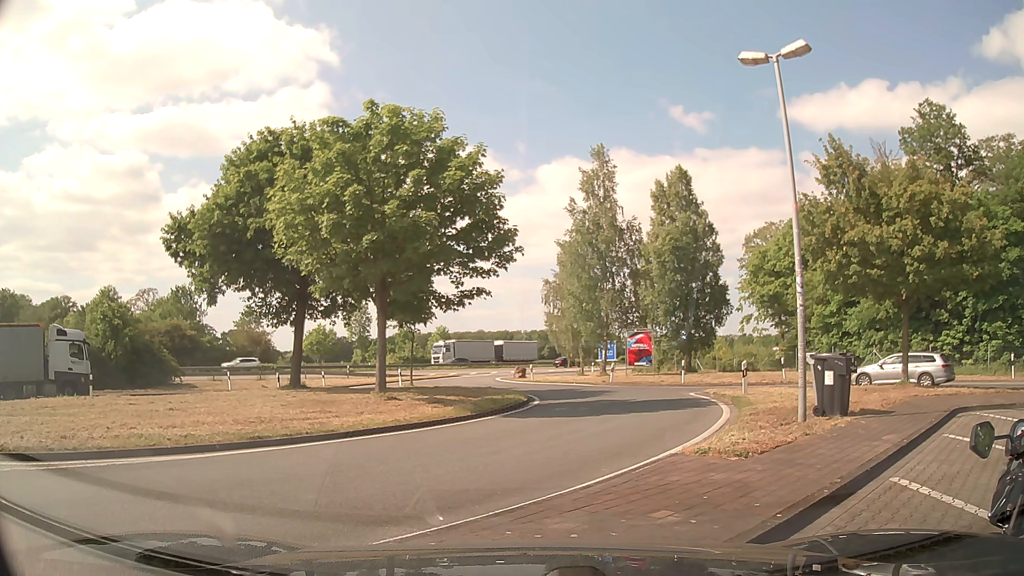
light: Day
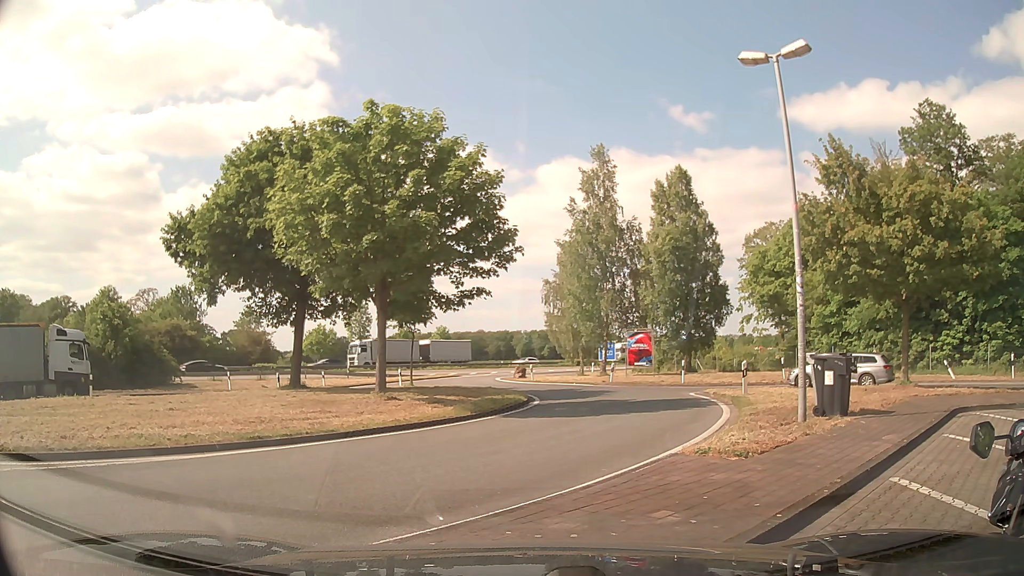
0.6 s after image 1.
(0.0, 0.0) m; 0°
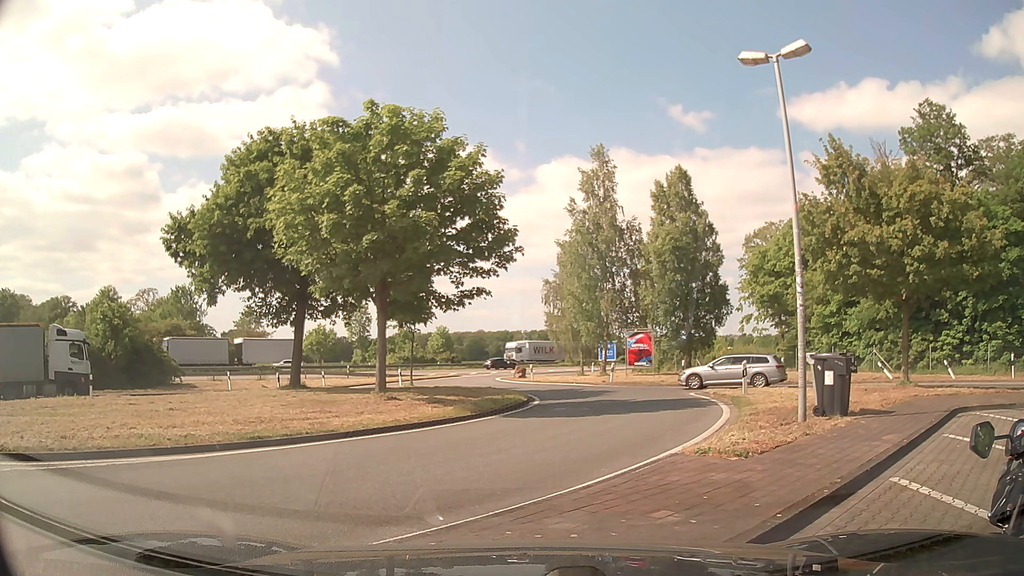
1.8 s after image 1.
(0.0, 0.0) m; 0°
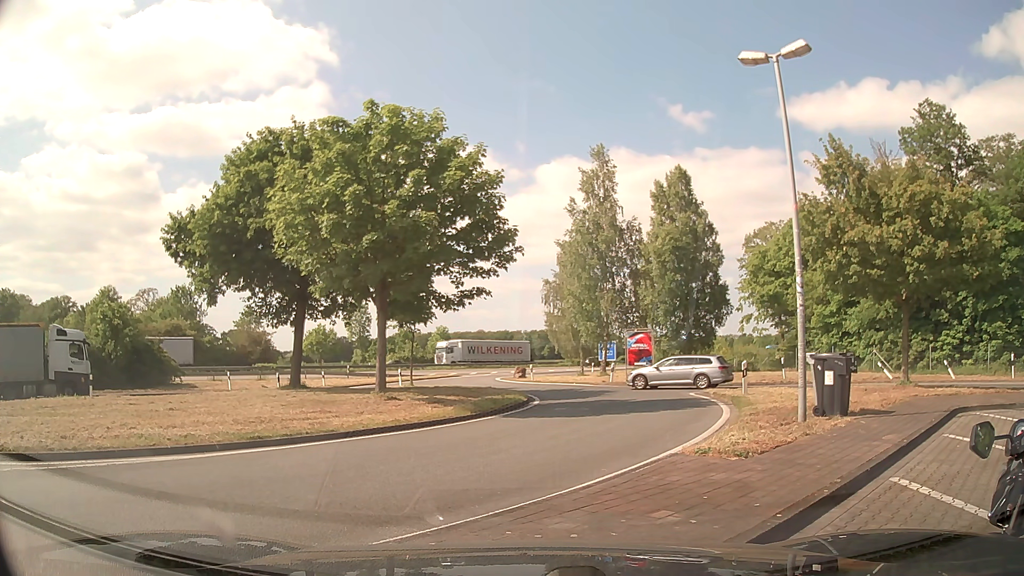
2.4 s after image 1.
(0.0, 0.0) m; 0°
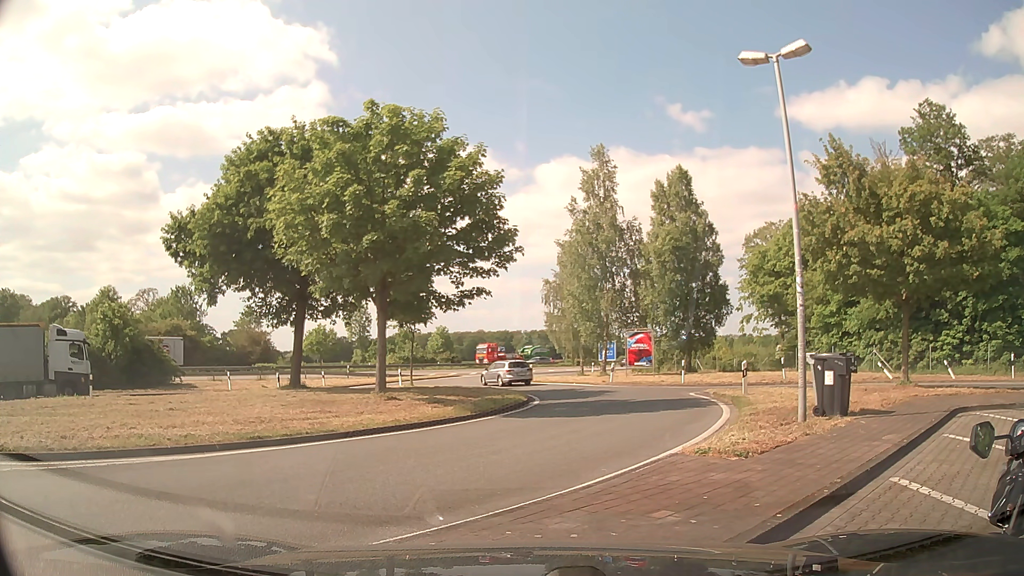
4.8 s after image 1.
(0.0, 0.0) m; 0°
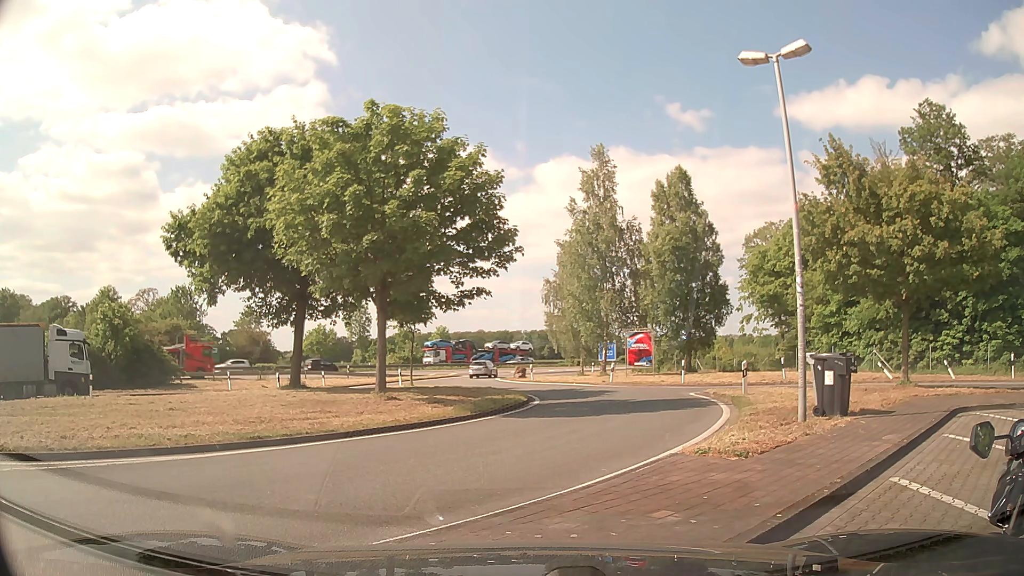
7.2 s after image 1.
(0.0, 0.0) m; 0°
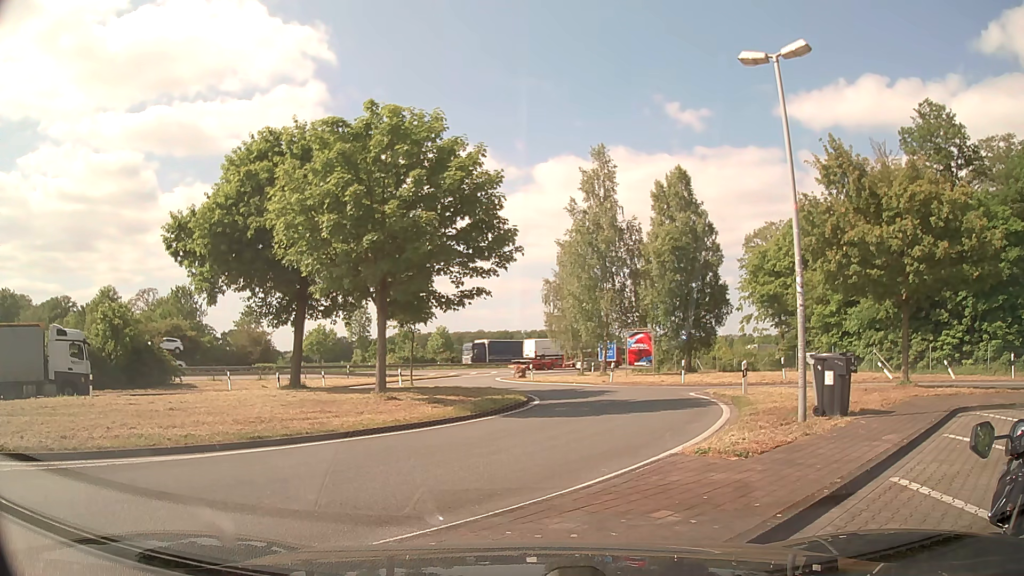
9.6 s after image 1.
(0.0, 0.0) m; 0°
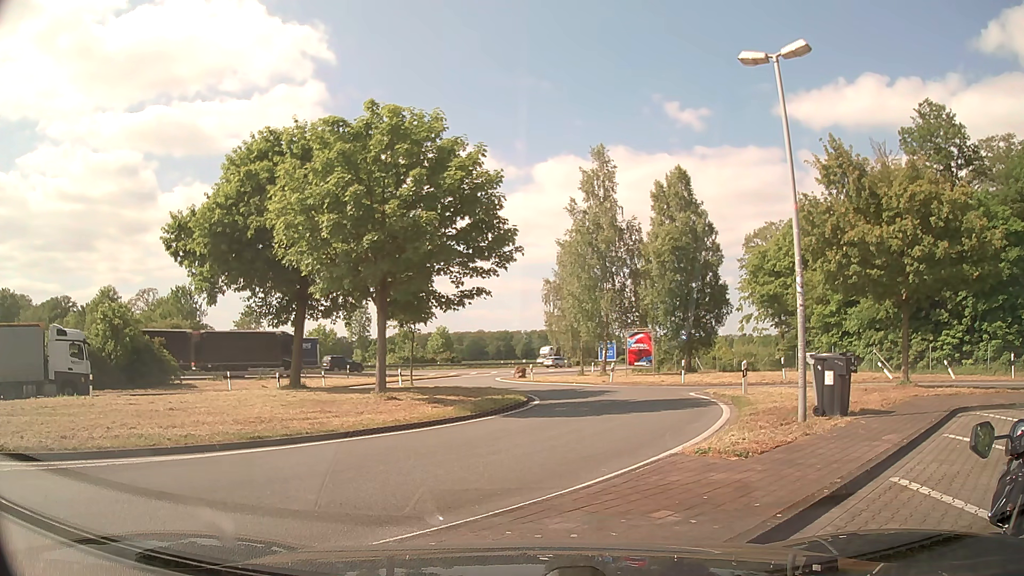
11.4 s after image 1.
(0.0, 0.0) m; 0°
